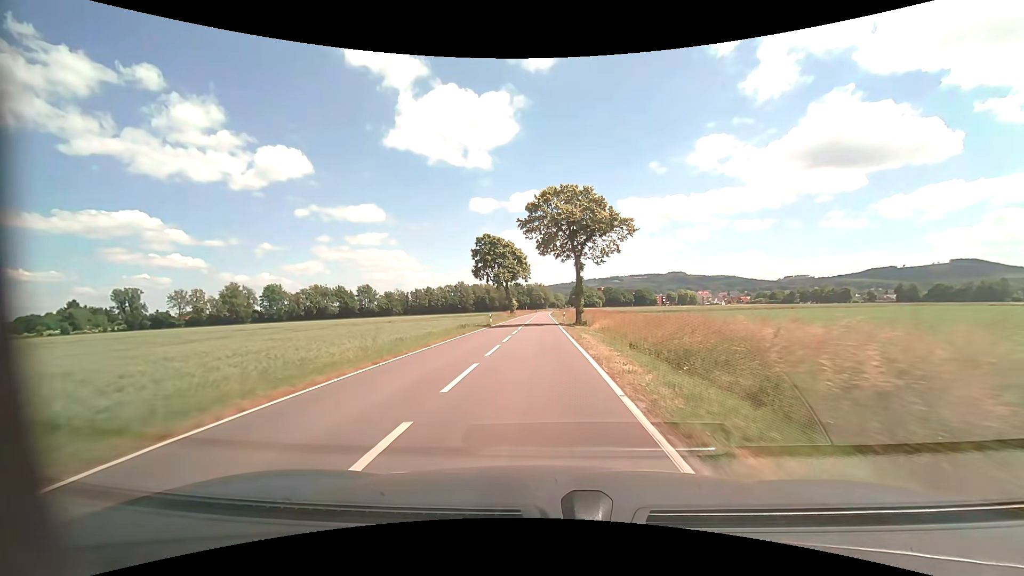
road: tertiary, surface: asphalt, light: Day
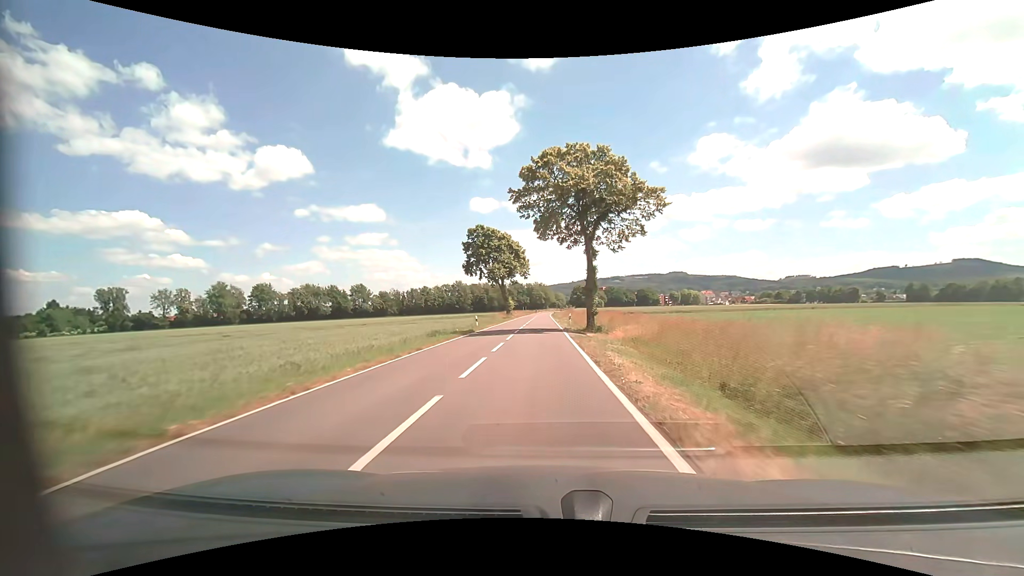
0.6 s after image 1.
(0.0, +10.2) m; 0°
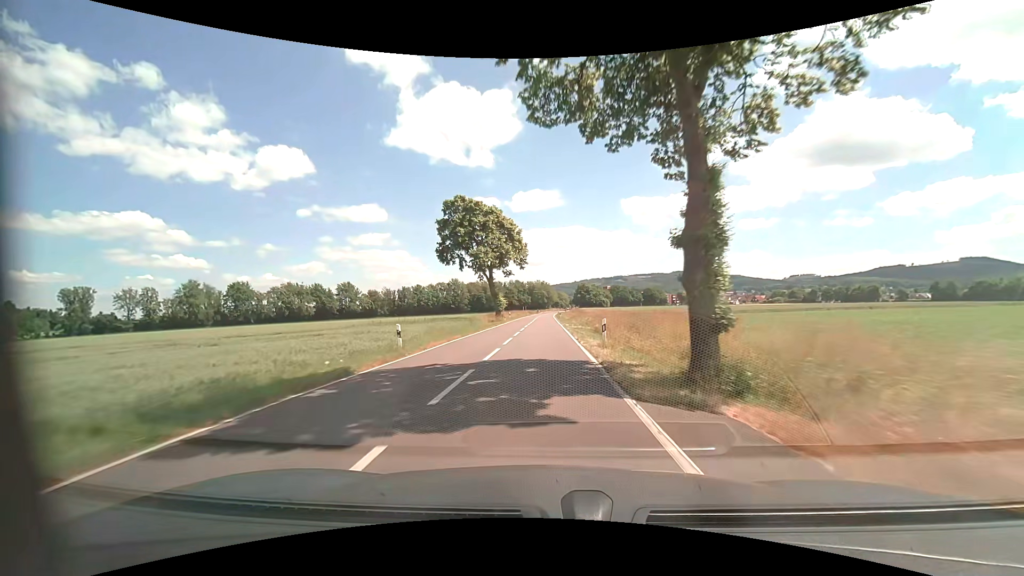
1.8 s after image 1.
(-0.1, +21.1) m; -1°
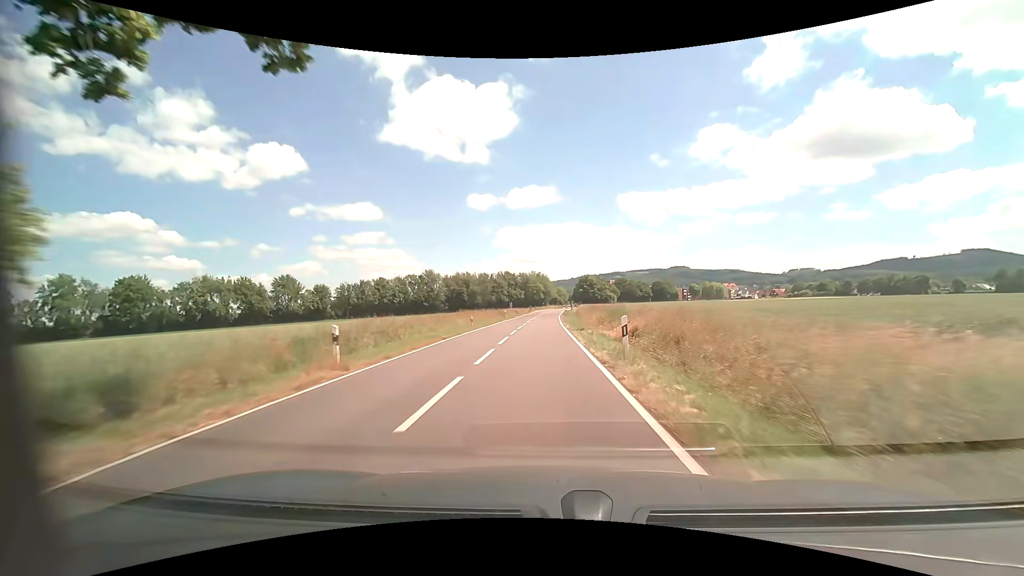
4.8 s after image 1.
(+0.3, +56.1) m; +1°
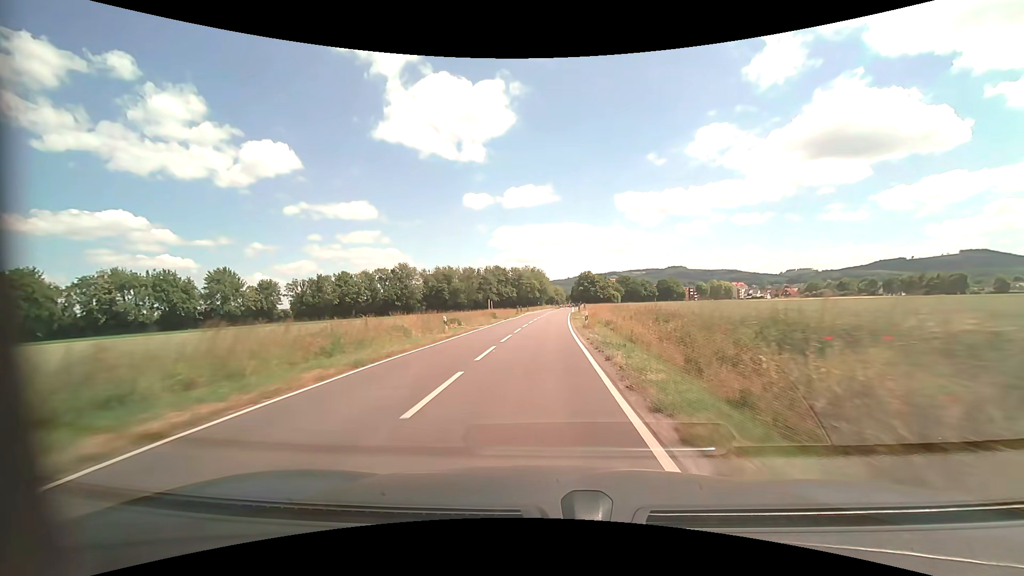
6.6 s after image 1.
(0.0, +35.7) m; 0°
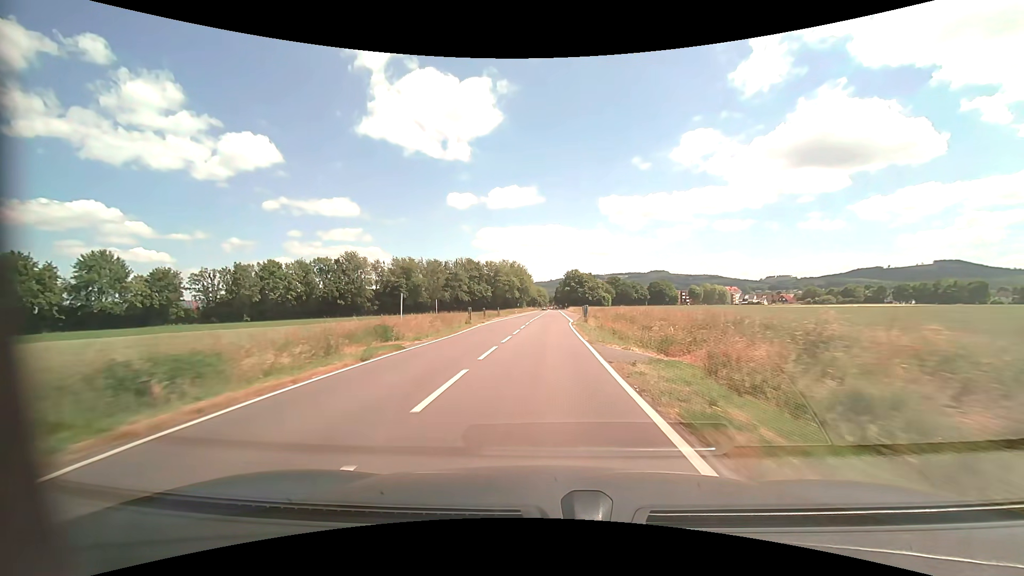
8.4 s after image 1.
(+0.4, +36.1) m; +2°
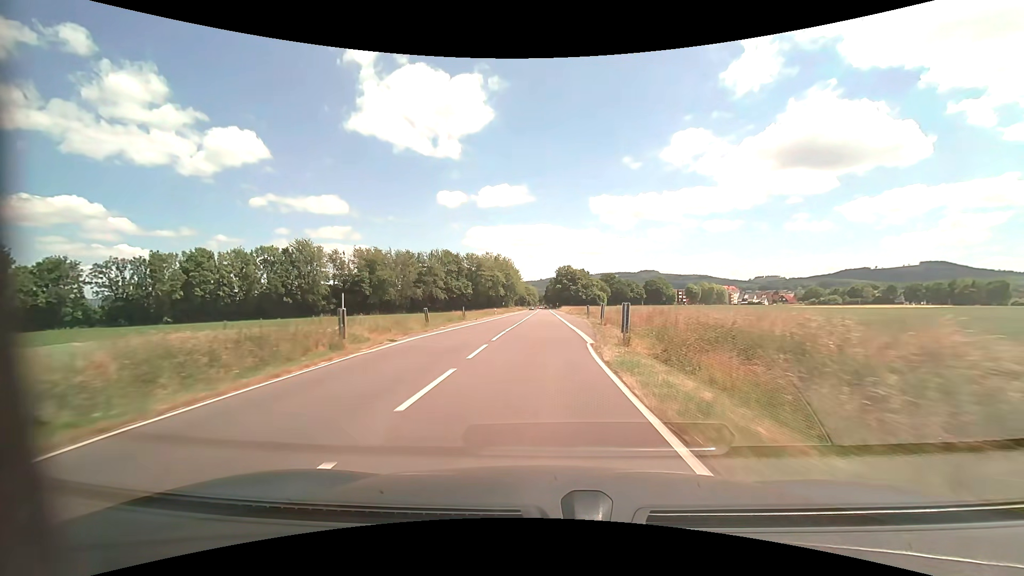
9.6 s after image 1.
(+0.3, +24.1) m; +1°
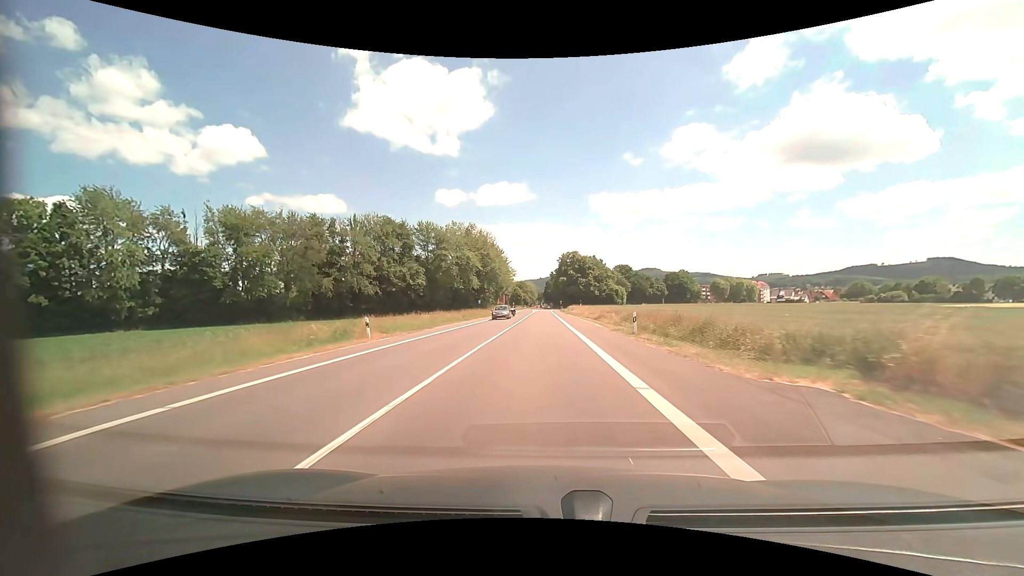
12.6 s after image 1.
(+0.2, +59.8) m; 0°
(0, +10) (0, +20) (0, +30) (0, +40) (0, +50) (0, +60) (0, +70) (0, +80) (0, +90) (0, +100) m
